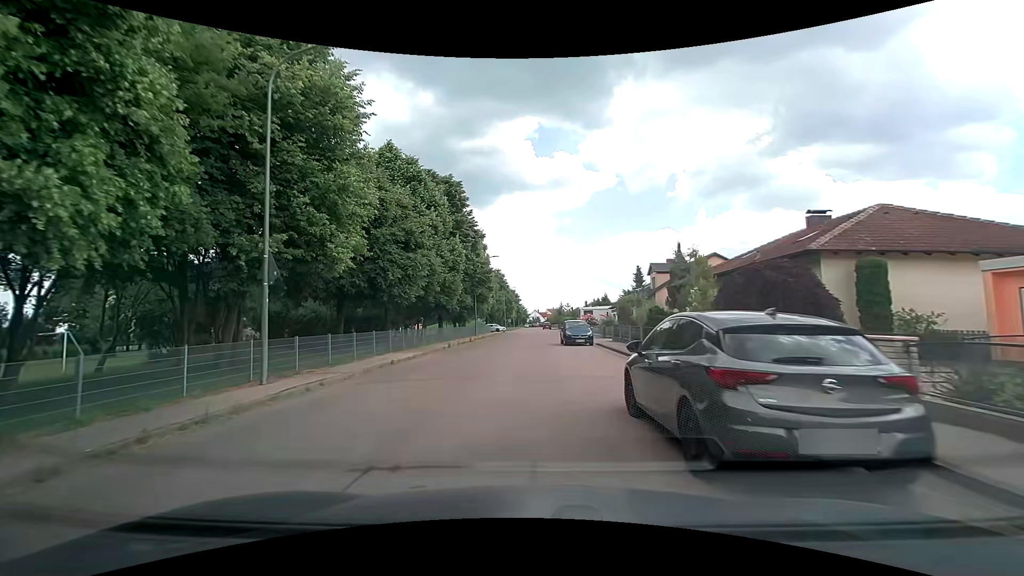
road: residential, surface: asphalt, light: Day
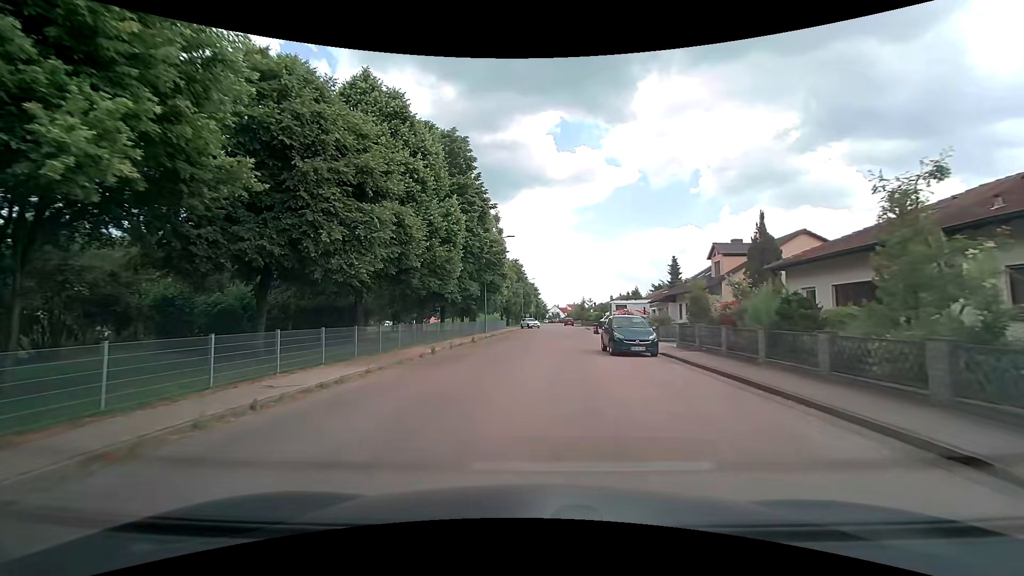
(-0.4, +10.6) m; -2°
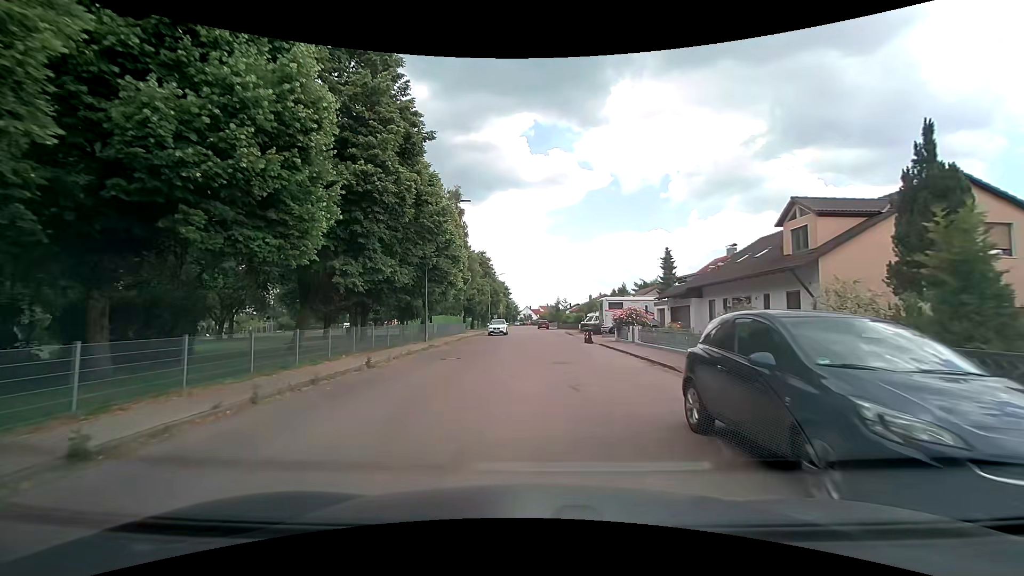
(+0.4, +14.9) m; +4°
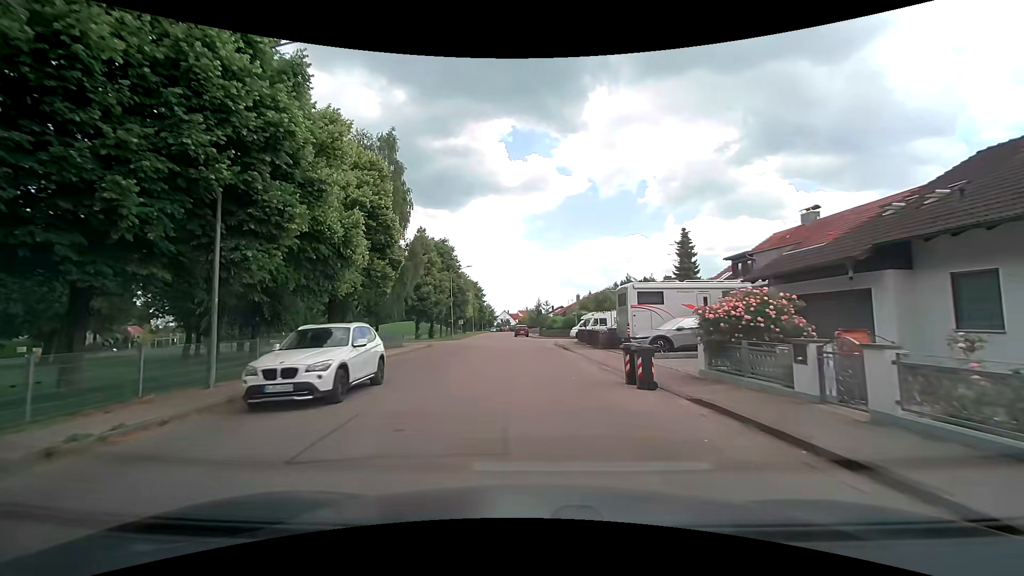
(+0.3, +19.6) m; +1°
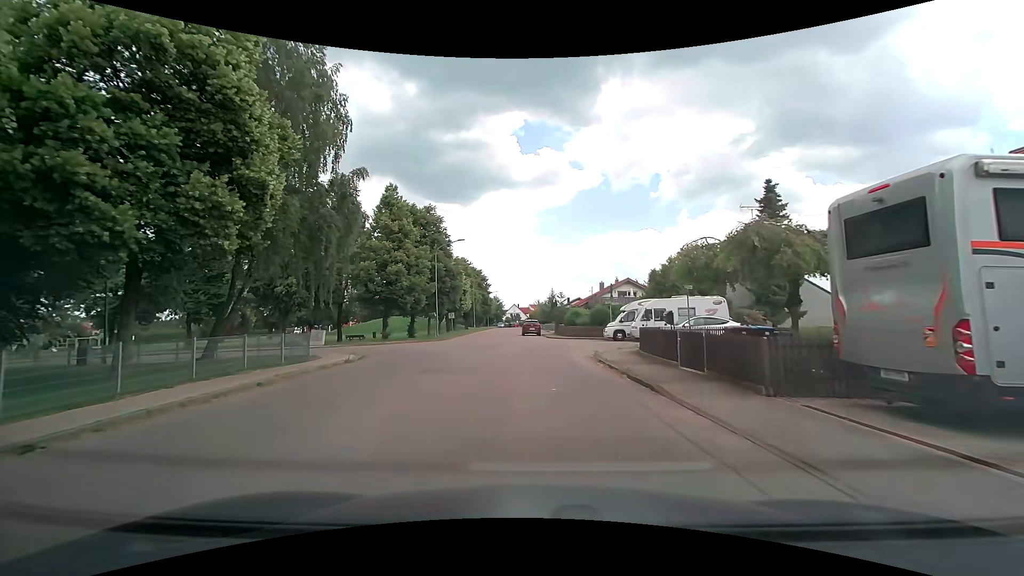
(0.0, +17.6) m; 0°
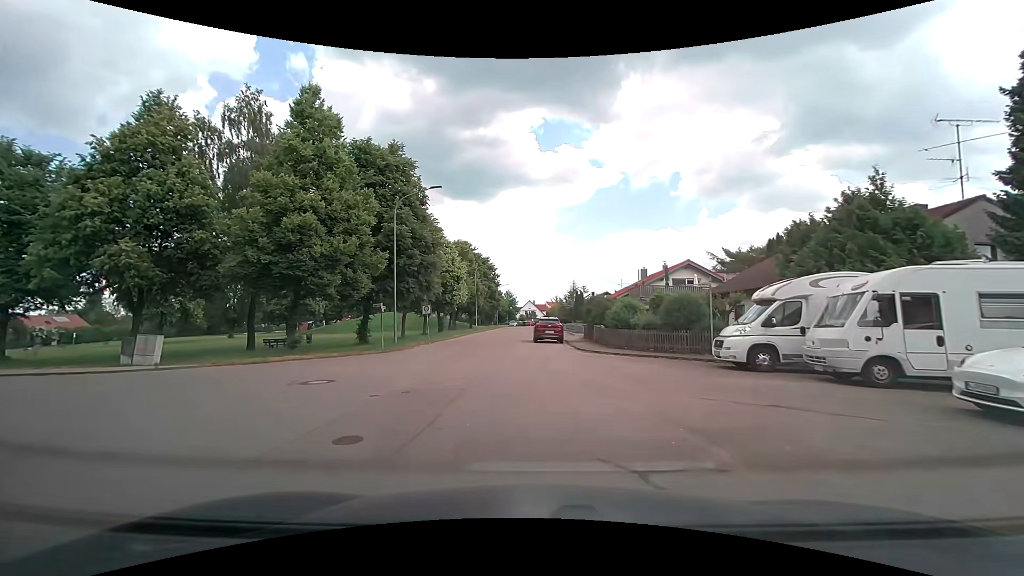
(-0.2, +19.2) m; -2°
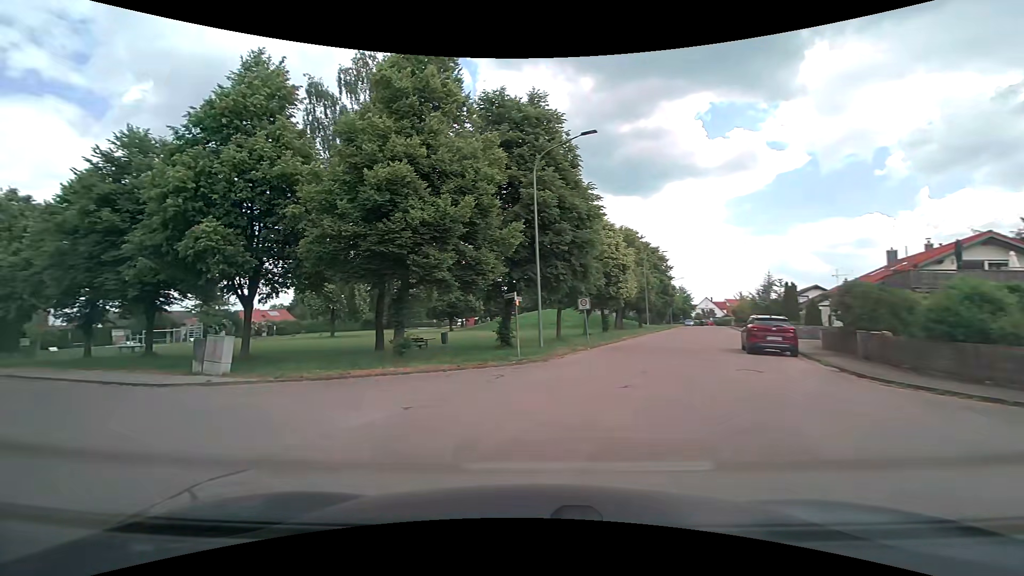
(-0.9, +8.8) m; -18°
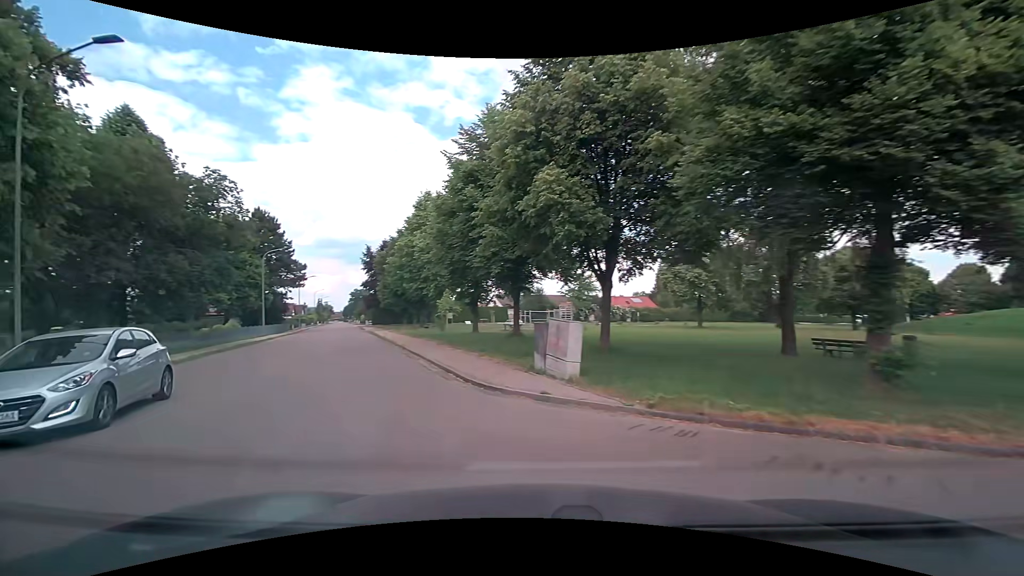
(-2.8, +7.6) m; -39°
